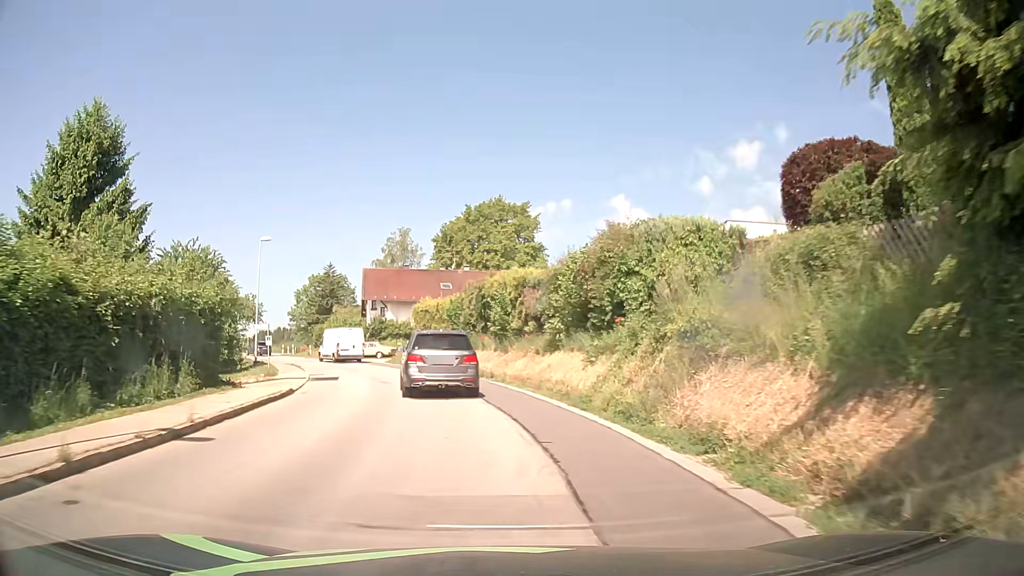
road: secondary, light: Day
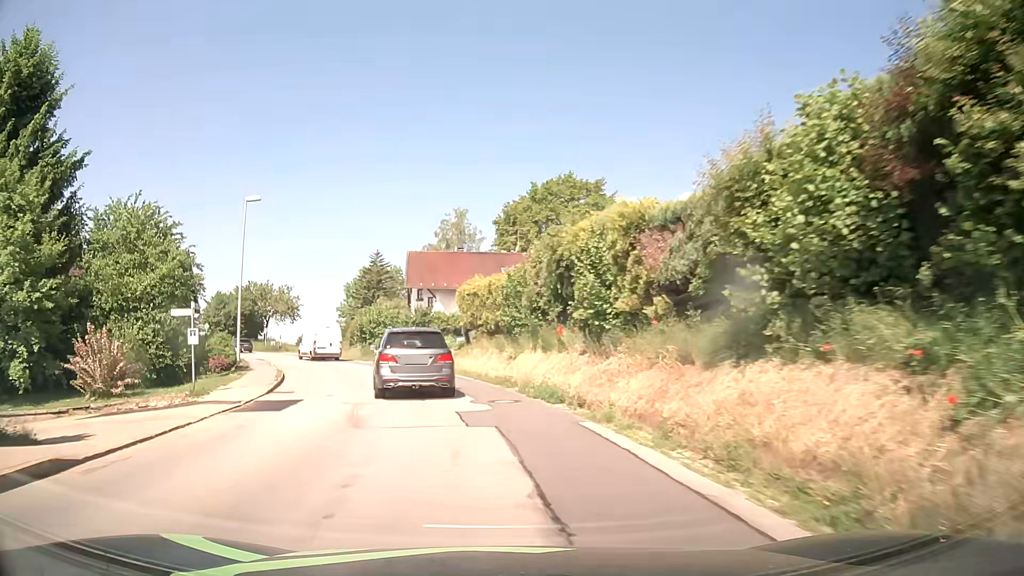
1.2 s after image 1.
(-0.5, +13.3) m; -6°
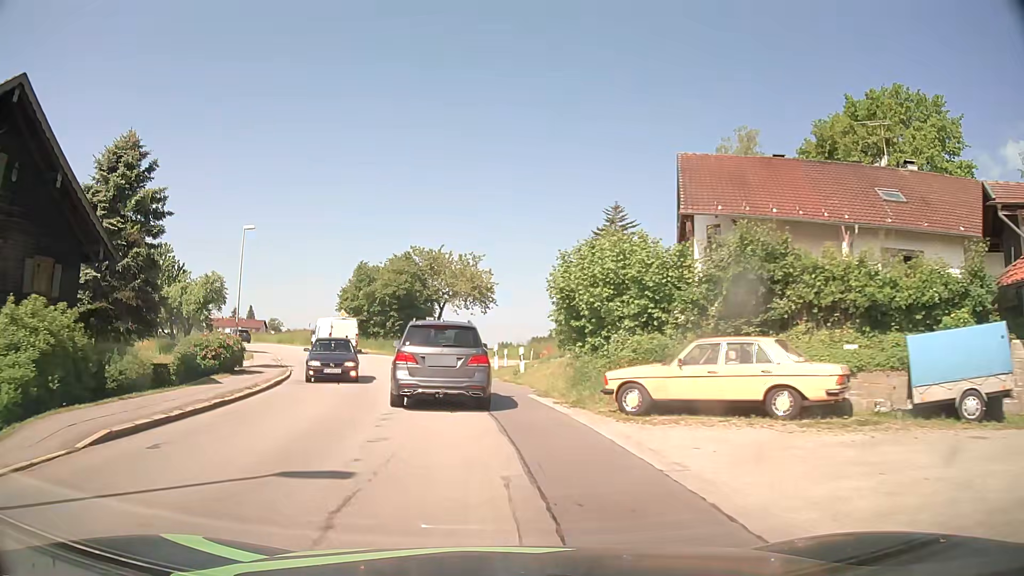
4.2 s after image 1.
(-5.6, +32.7) m; -20°
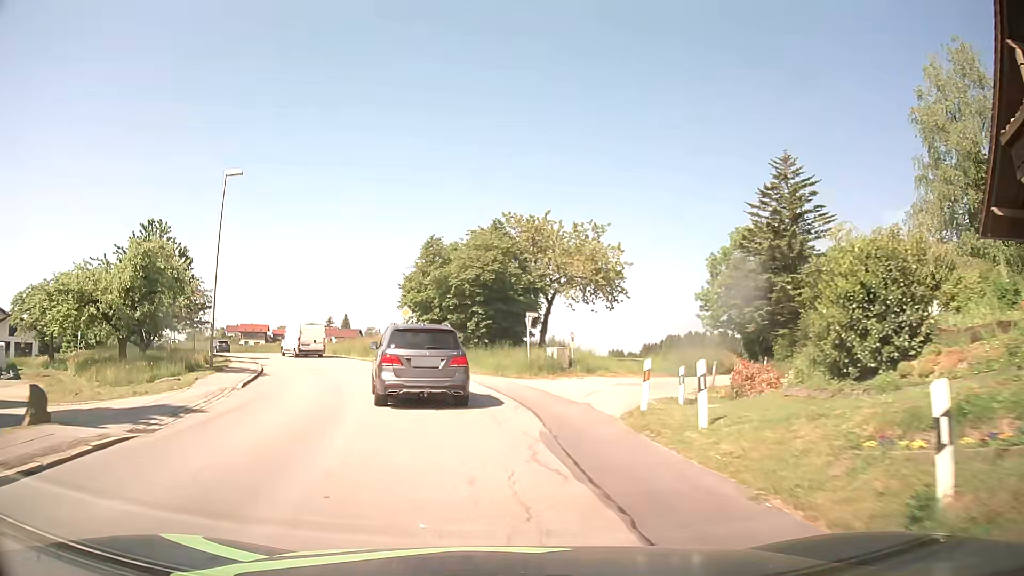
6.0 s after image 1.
(-1.6, +18.0) m; -9°
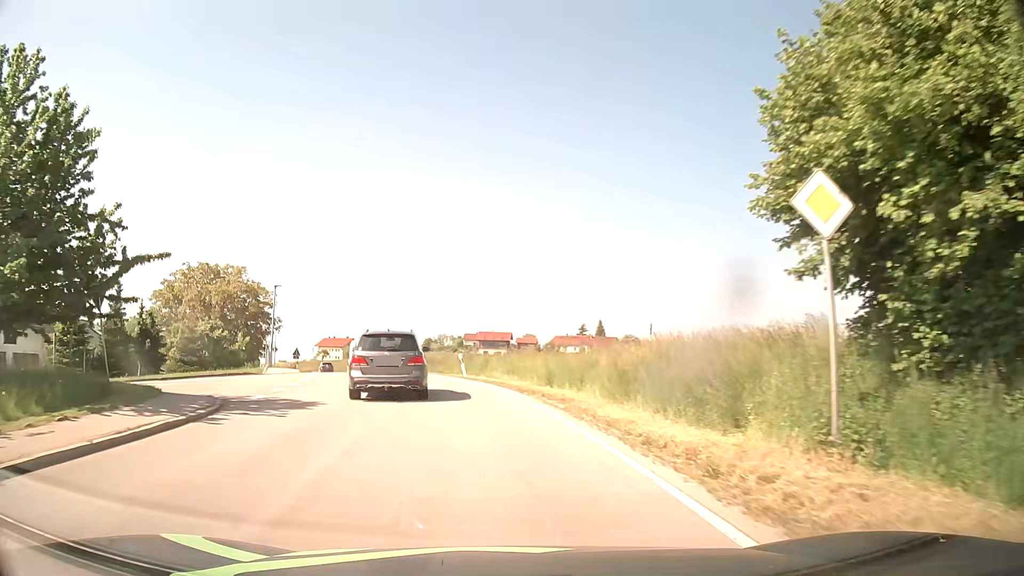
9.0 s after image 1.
(-6.1, +32.4) m; -22°
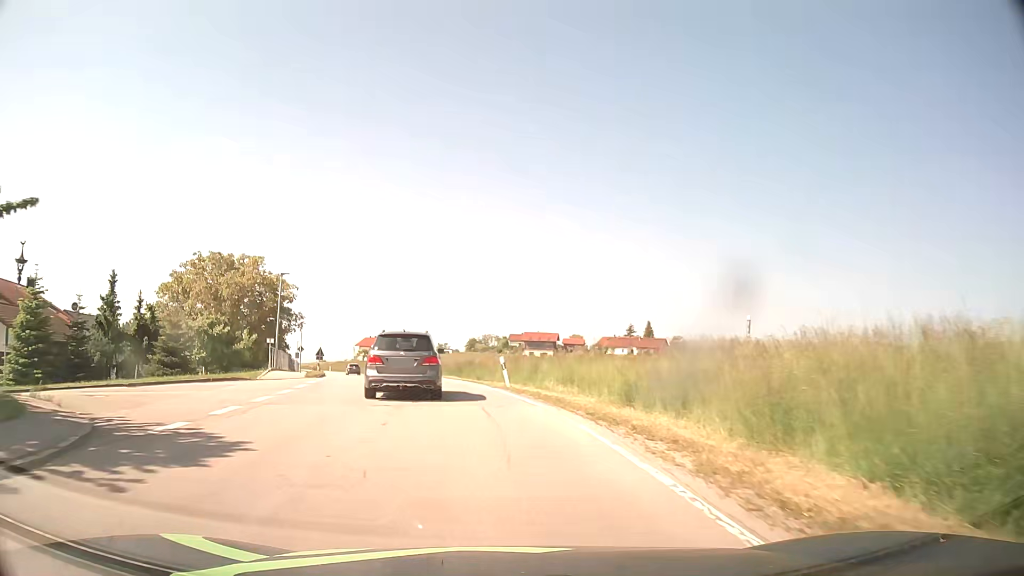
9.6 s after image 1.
(-0.3, +7.3) m; -3°
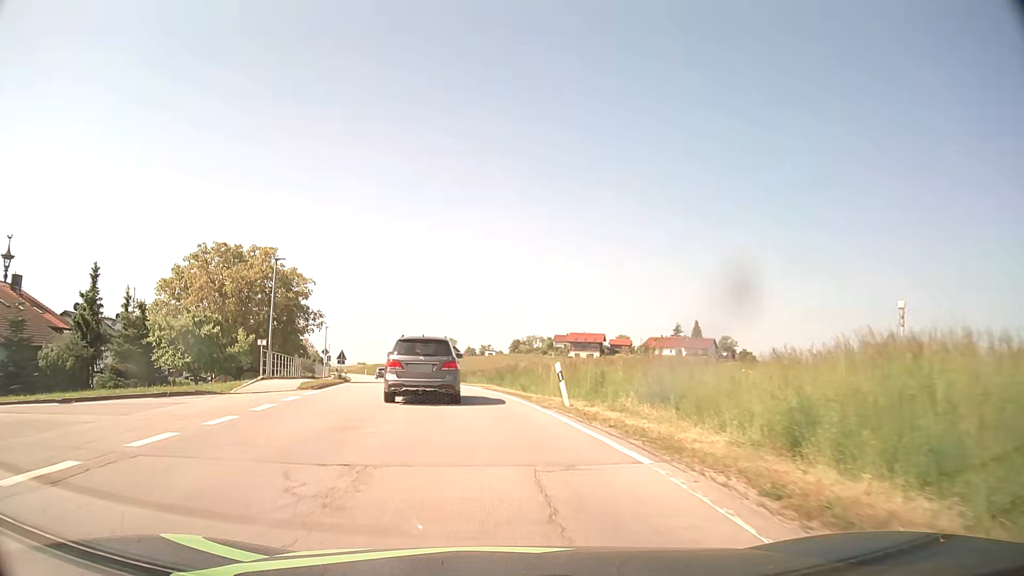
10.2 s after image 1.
(-0.3, +7.5) m; -4°
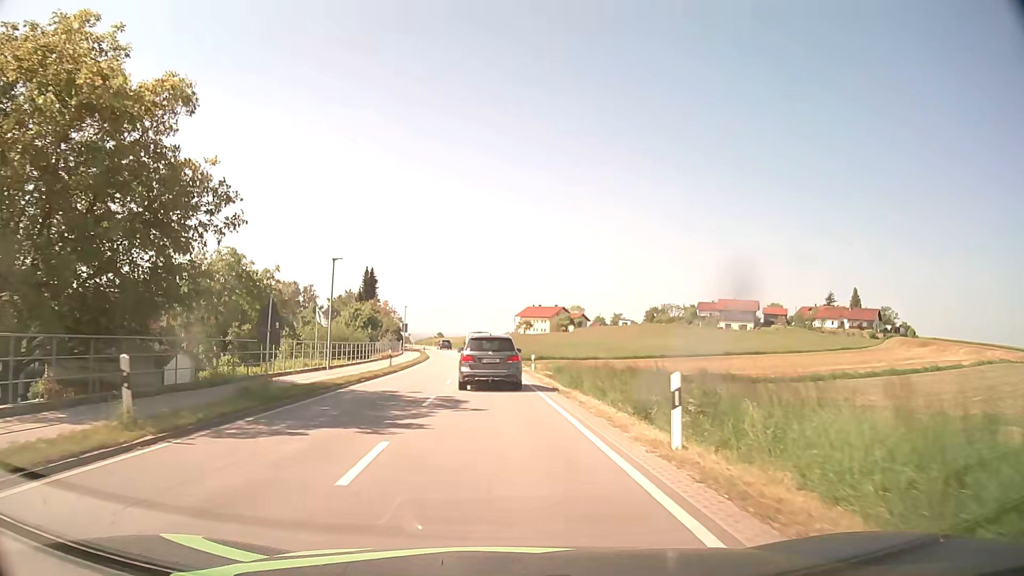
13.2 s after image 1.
(-4.3, +37.2) m; -11°
(0, +10) (0, +20) (-1, +30) (-1, +40) (-2, +50) (-2, +60) (-3, +70) (-4, +80) (-6, +90) (-8, +99) m
